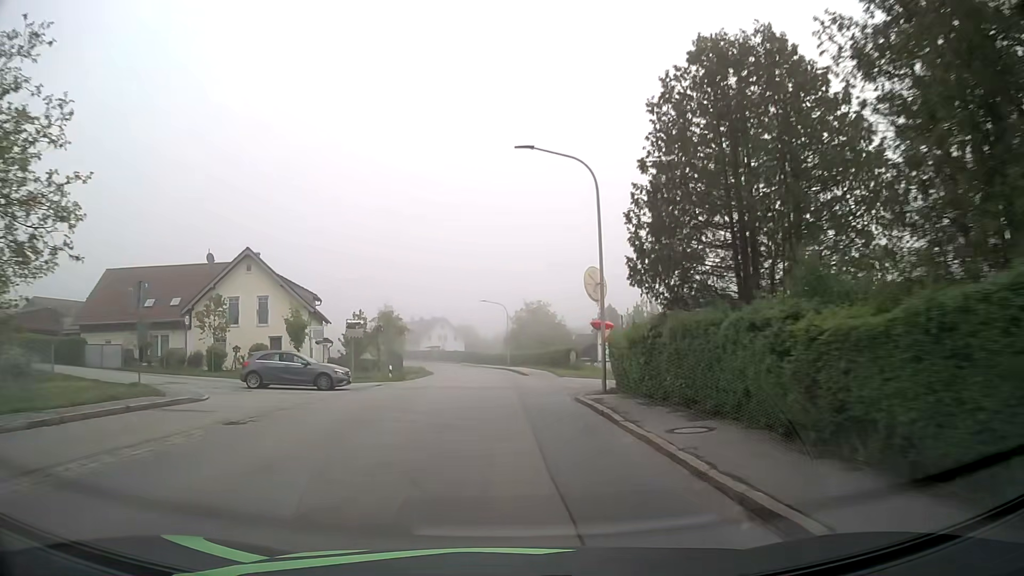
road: tertiary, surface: asphalt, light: Day
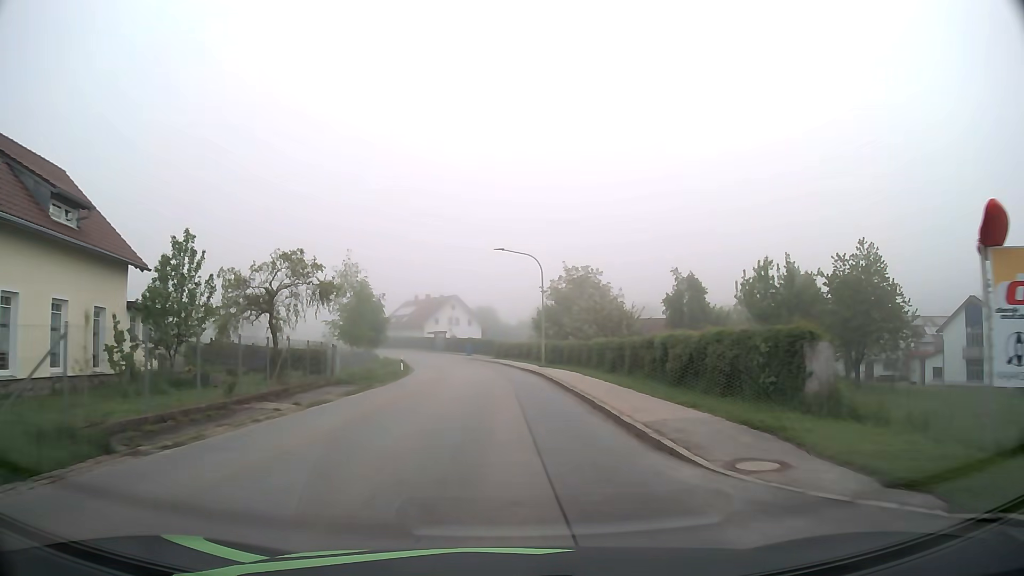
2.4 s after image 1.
(-0.5, +31.8) m; -2°
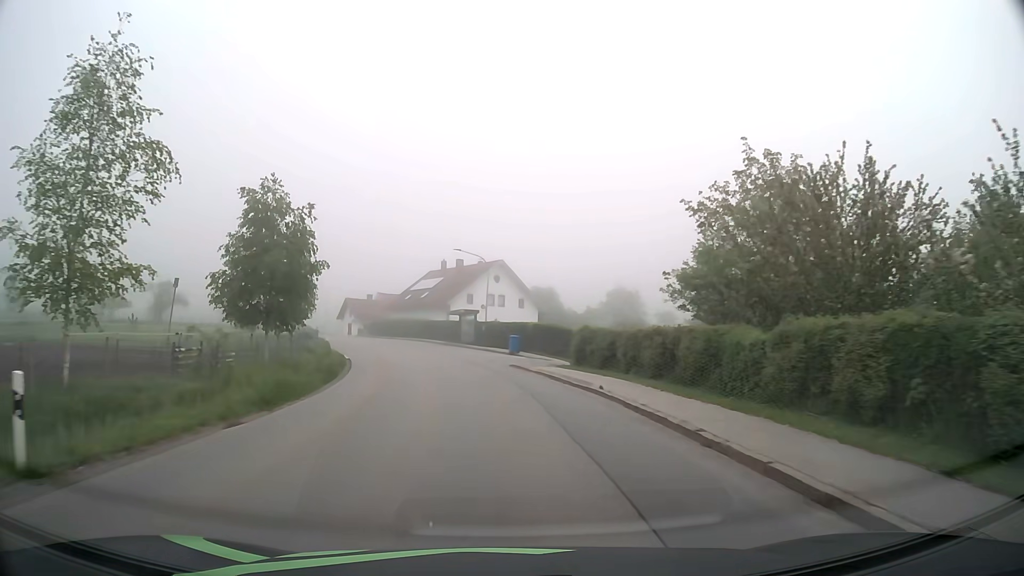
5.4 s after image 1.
(-1.4, +39.5) m; -4°
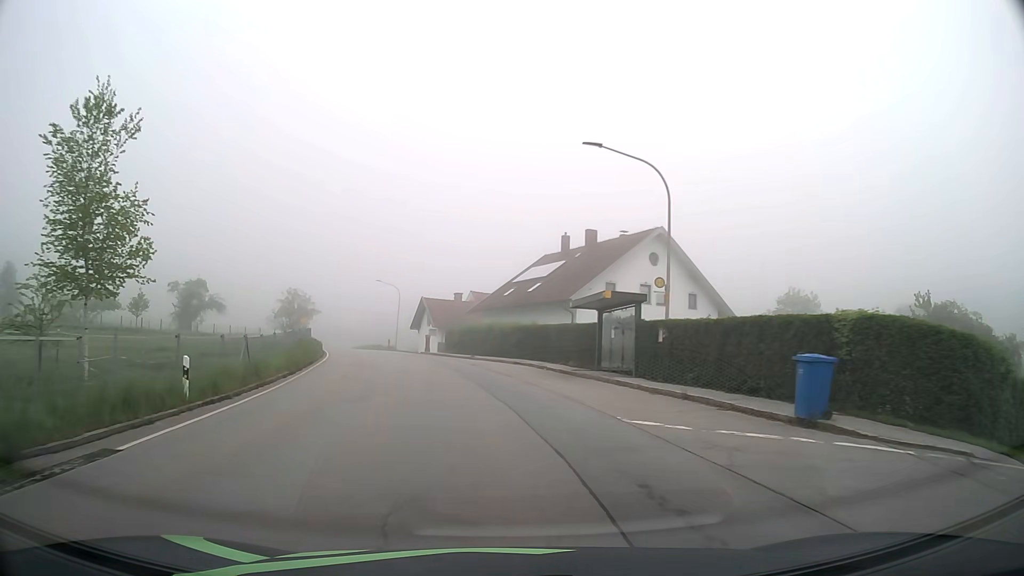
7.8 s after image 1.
(-2.4, +31.0) m; -10°
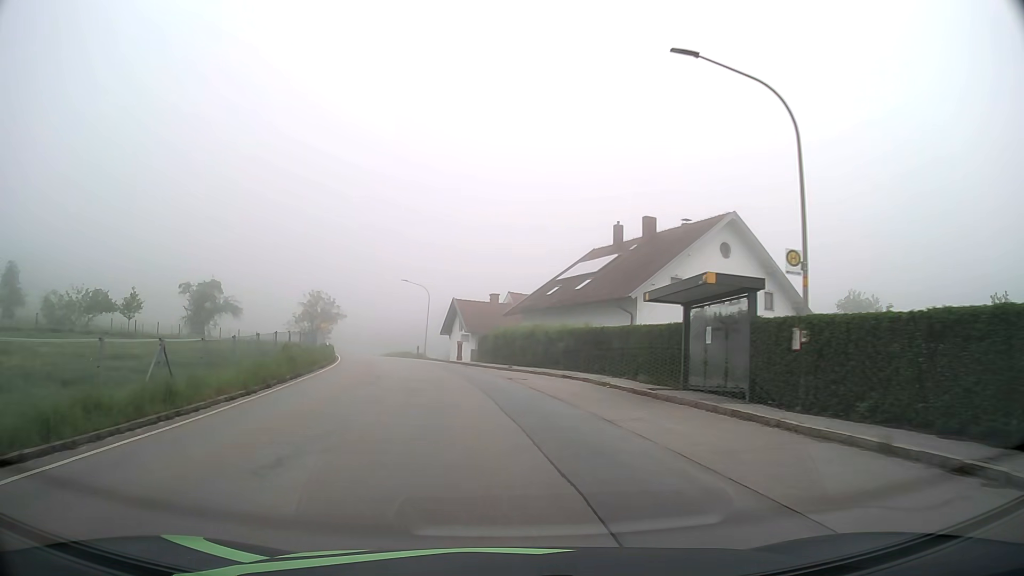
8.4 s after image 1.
(-0.2, +7.7) m; -3°
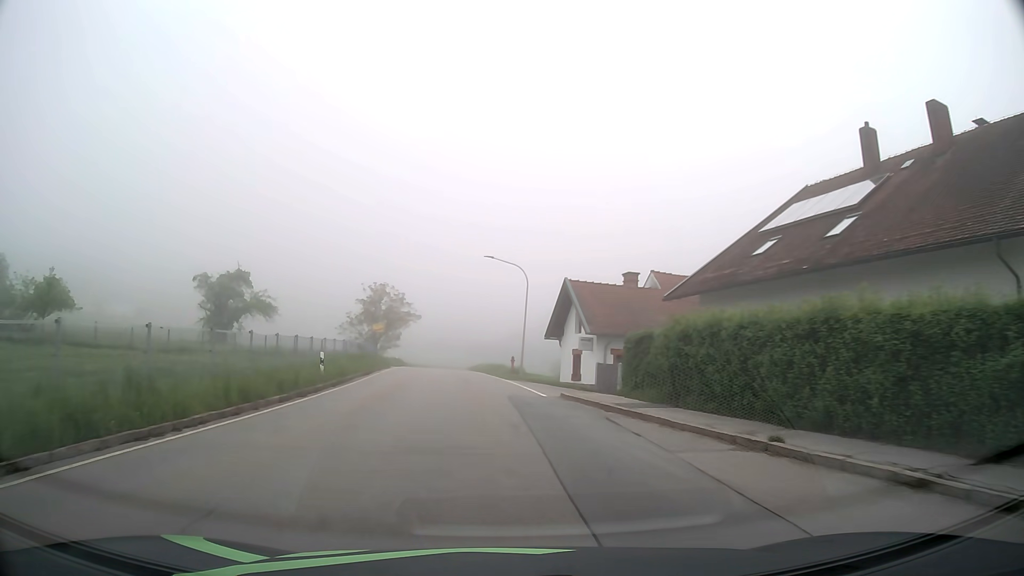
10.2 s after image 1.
(-1.8, +22.8) m; -9°
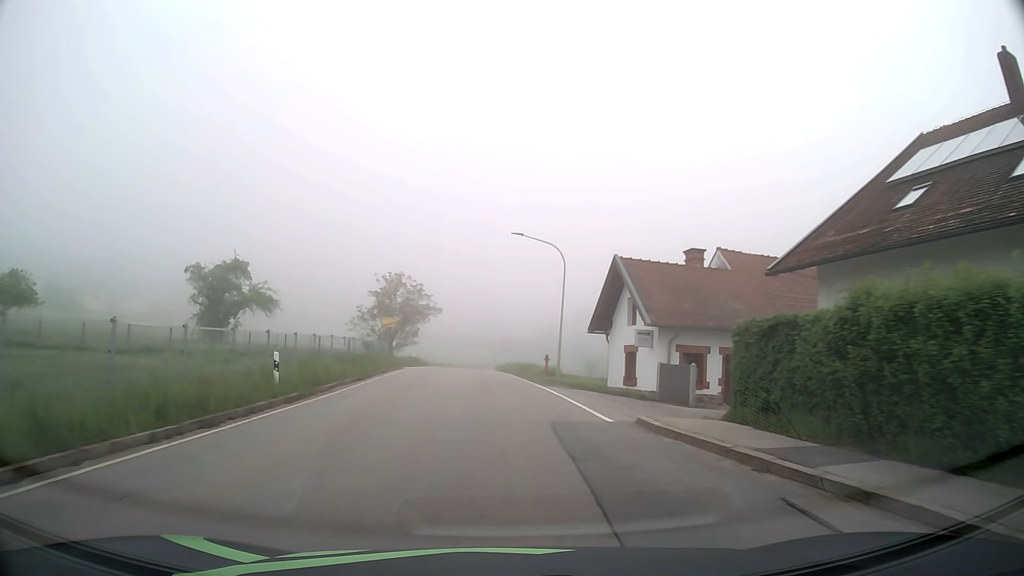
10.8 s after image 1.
(-0.2, +7.7) m; -3°
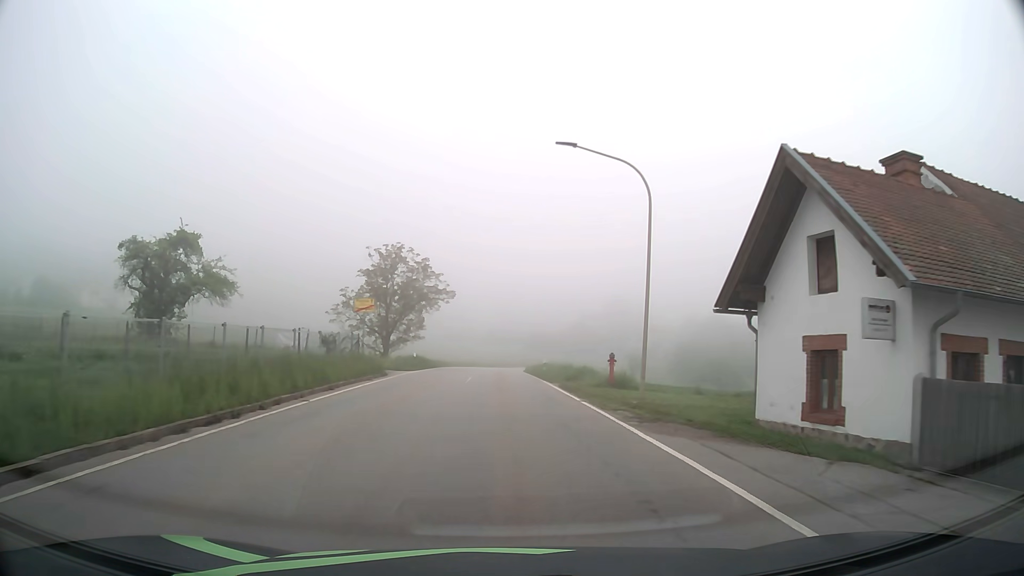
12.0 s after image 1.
(-0.4, +15.4) m; -3°
(0, +10) (0, +20) (0, +30) (-1, +40) (-1, +50) (0, +60) (0, +70) (+1, +80) (+2, +90) (+4, +100) m
